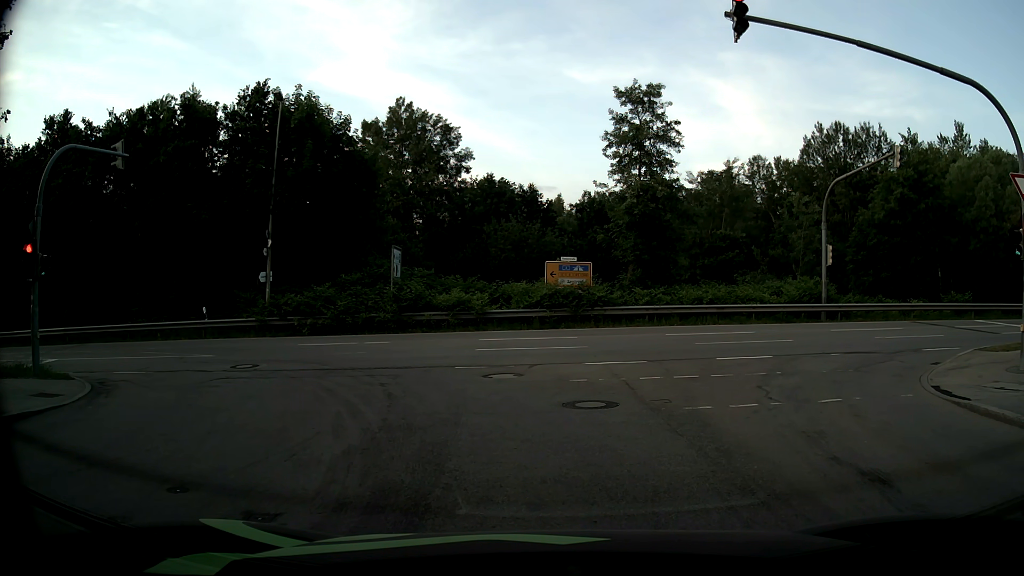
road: residential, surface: asphalt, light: Day
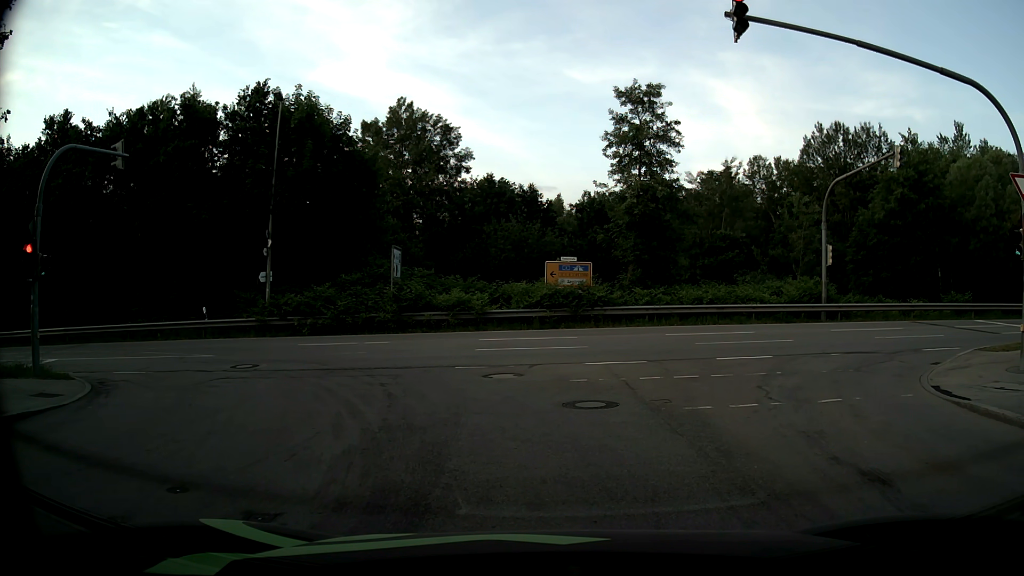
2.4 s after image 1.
(0.0, 0.0) m; 0°
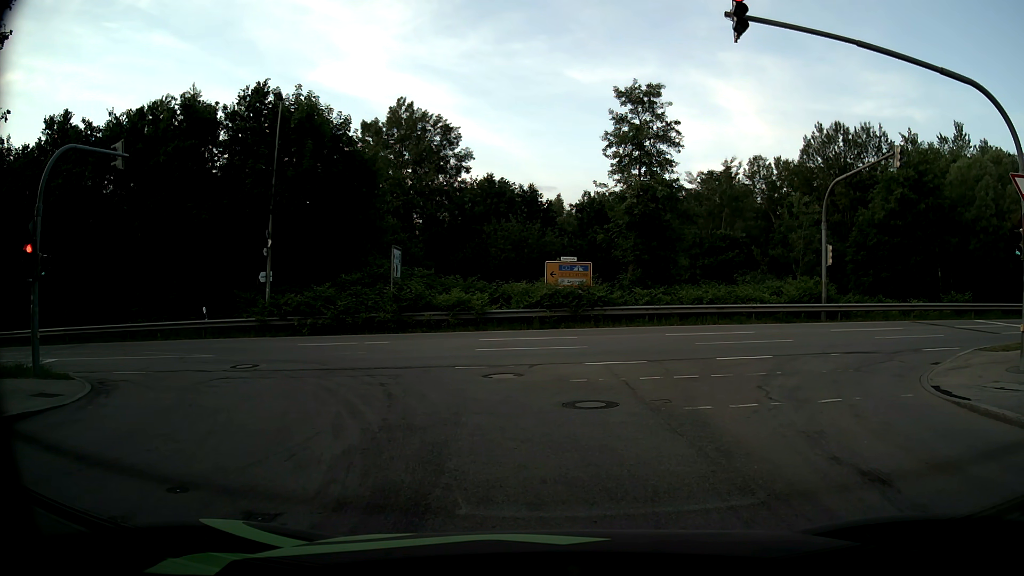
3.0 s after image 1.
(0.0, 0.0) m; 0°
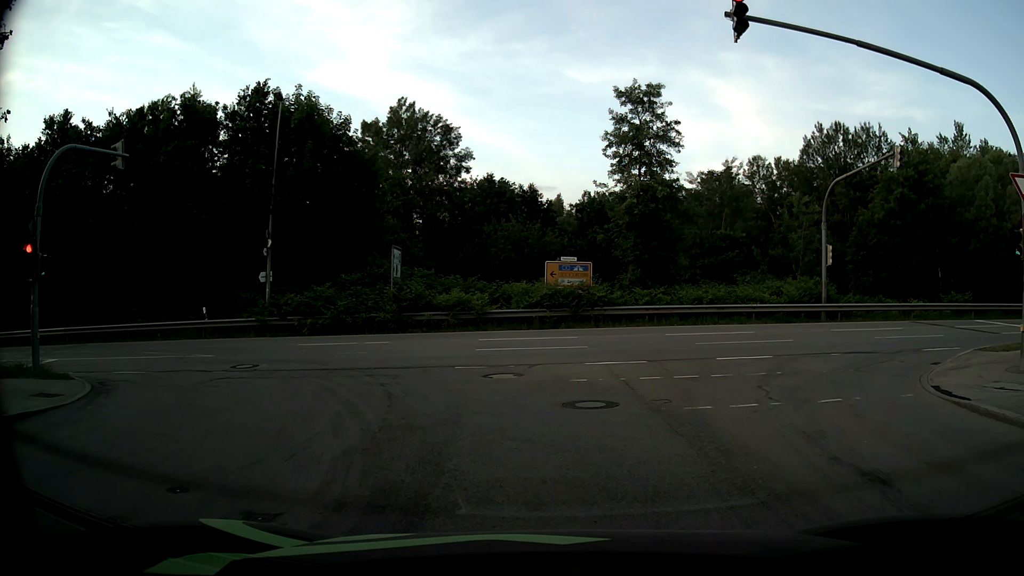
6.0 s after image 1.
(0.0, 0.0) m; 0°
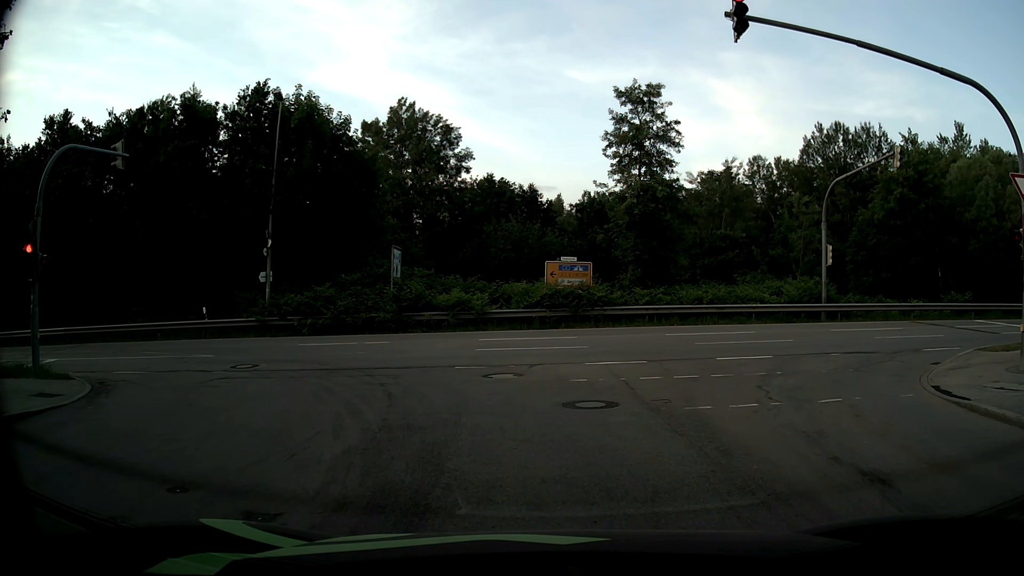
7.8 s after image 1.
(0.0, 0.0) m; 0°
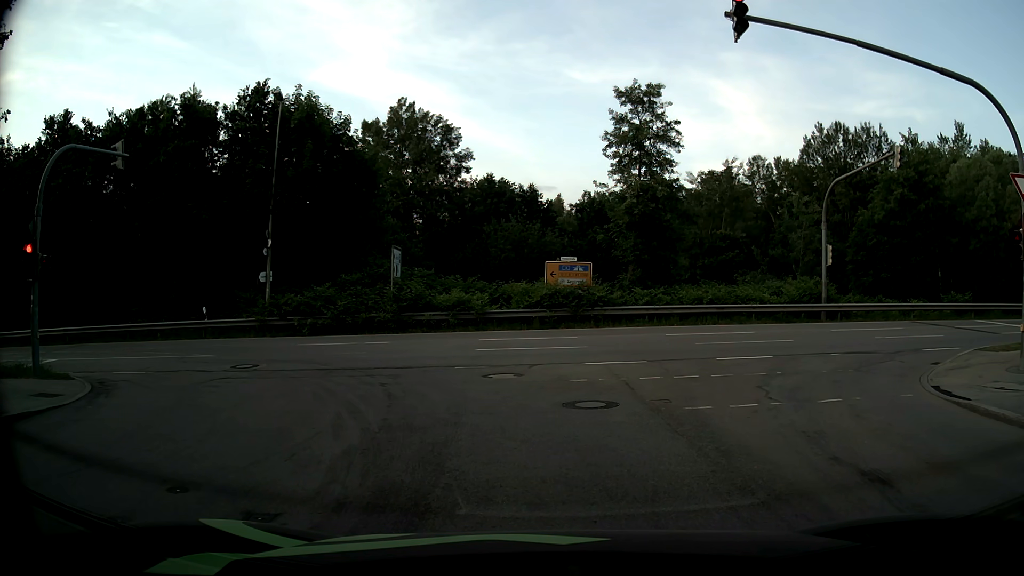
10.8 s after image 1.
(0.0, 0.0) m; 0°
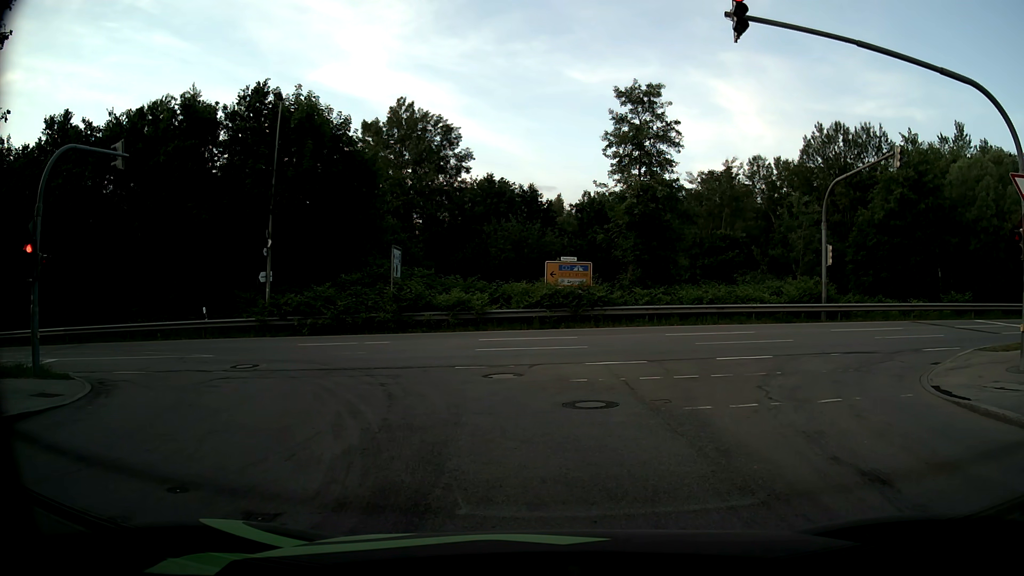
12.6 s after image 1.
(0.0, 0.0) m; 0°
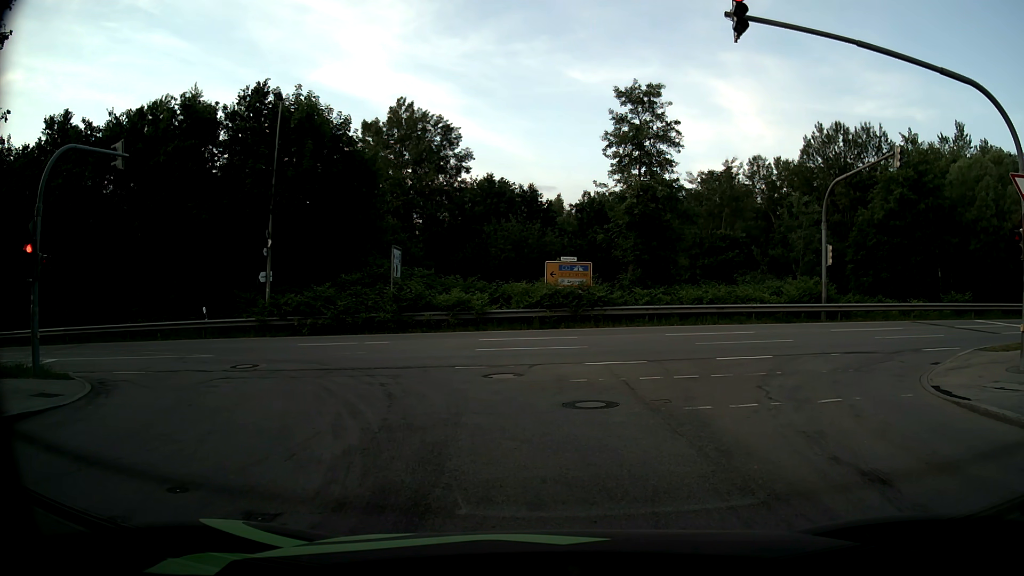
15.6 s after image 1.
(0.0, 0.0) m; 0°
(-1, +10) (-6, +19) (-15, +23) (-24, +24) (-34, +23) (-44, +22) (-54, +21) (-64, +20) (-74, +19) (-84, +17) m
